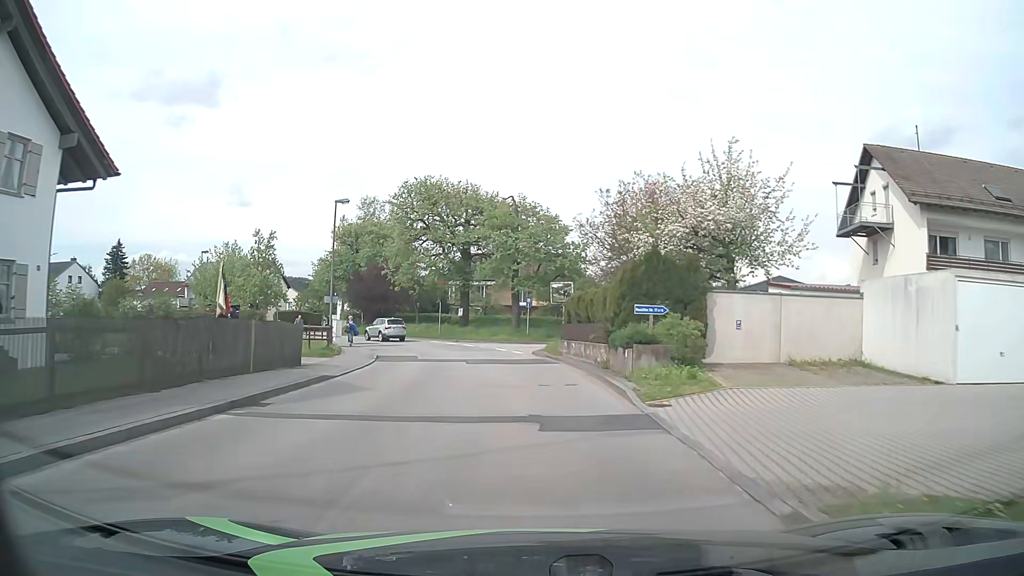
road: unclassified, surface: asphalt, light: Day
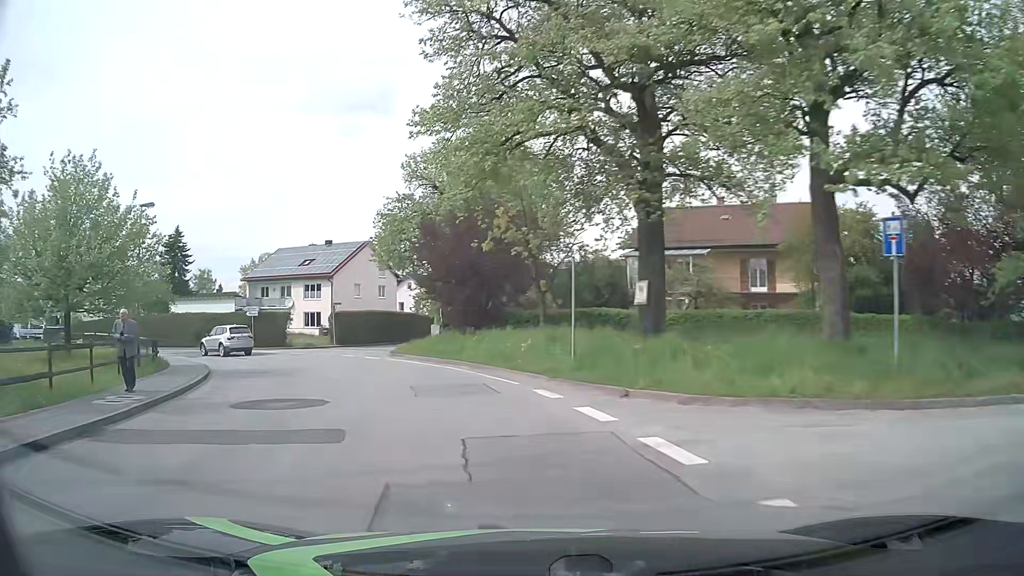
(-2.8, +33.6) m; -16°
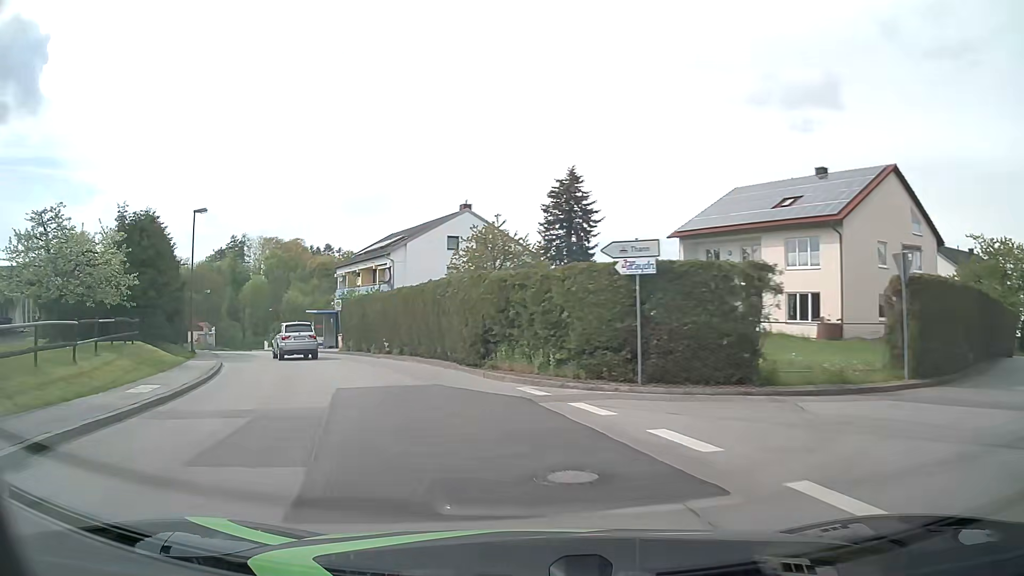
(-10.8, +30.6) m; -39°
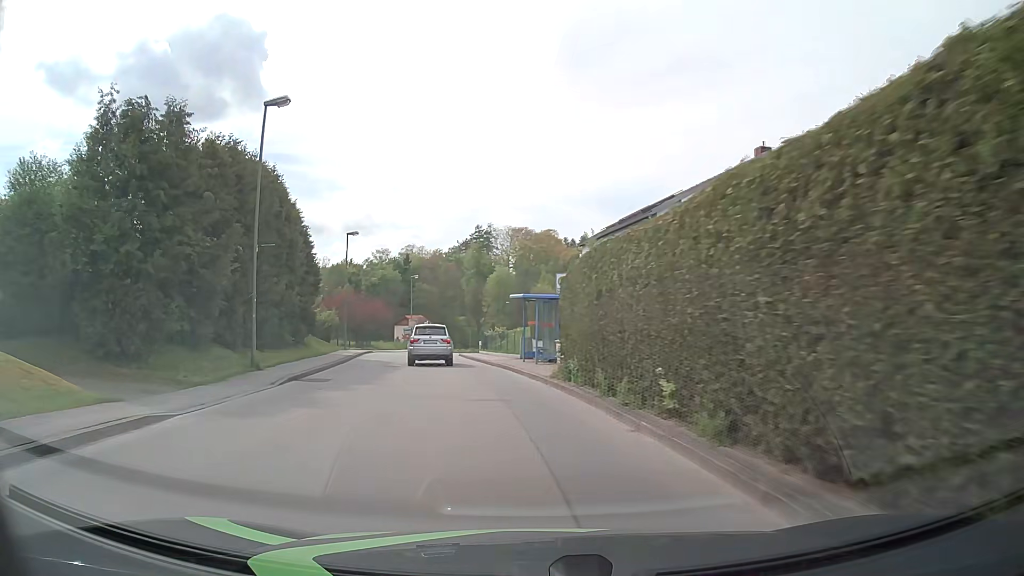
(-3.9, +19.2) m; -22°
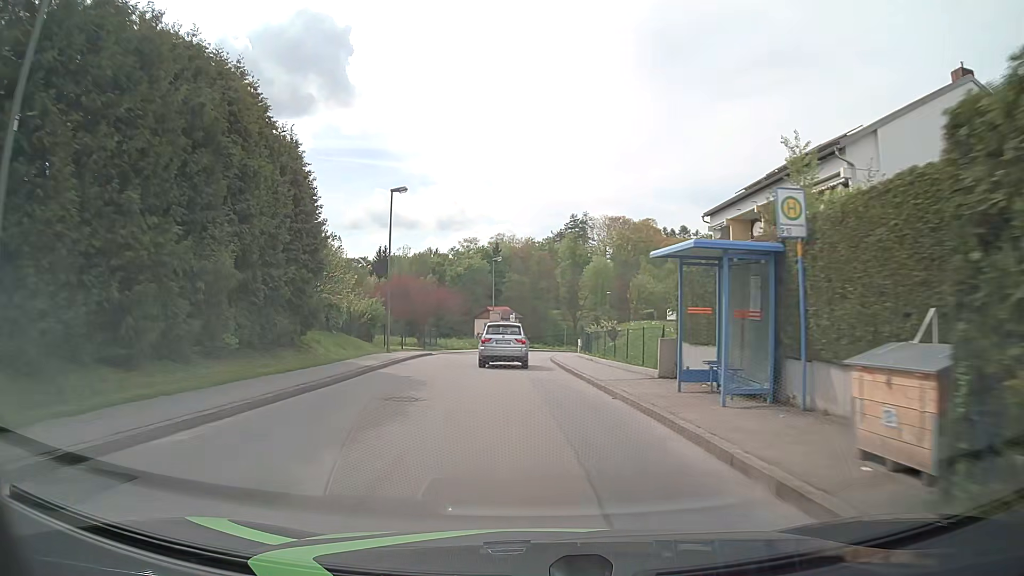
(-1.1, +13.4) m; -8°
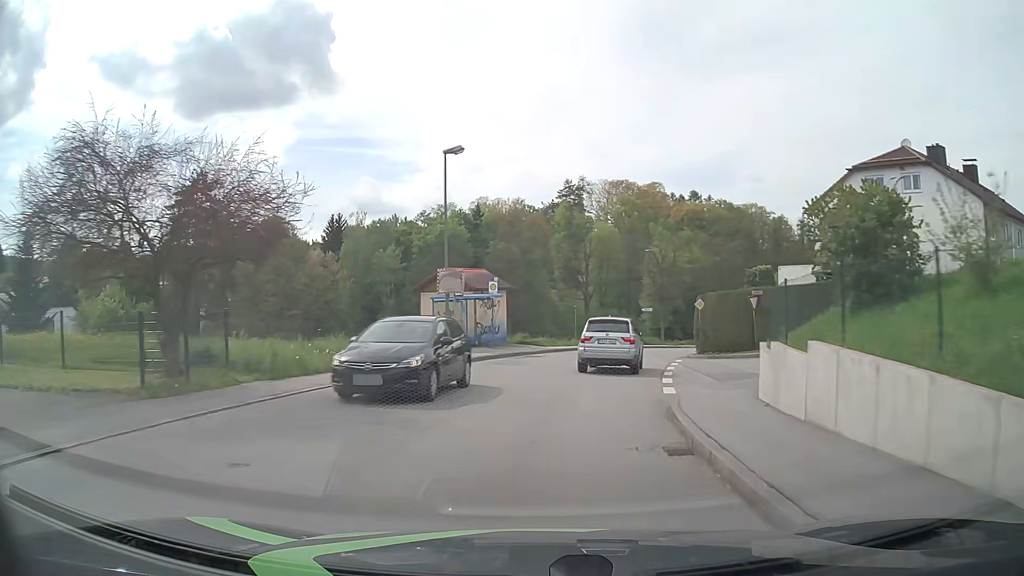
(-0.9, +33.3) m; +1°
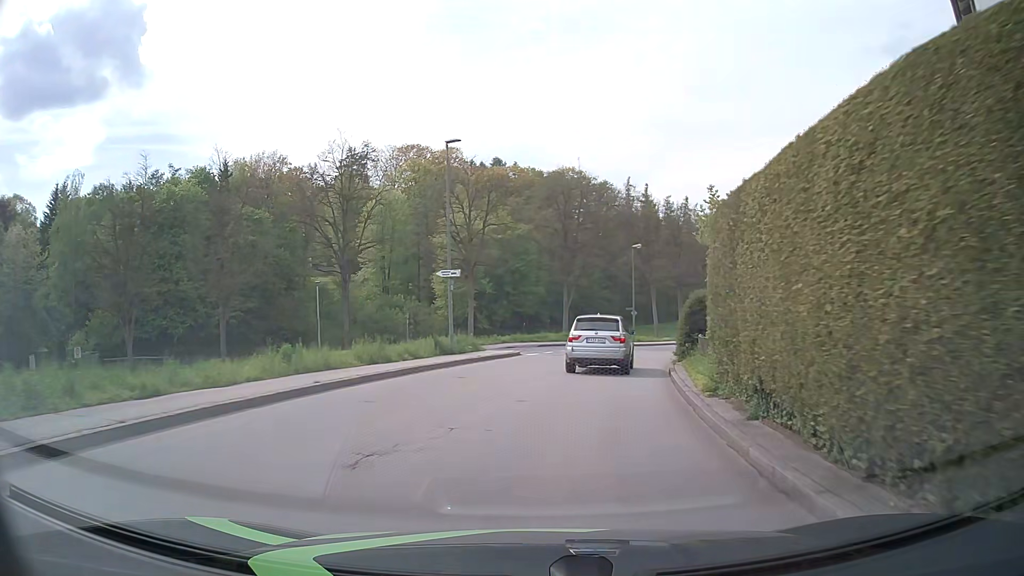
(+4.3, +31.7) m; +17°
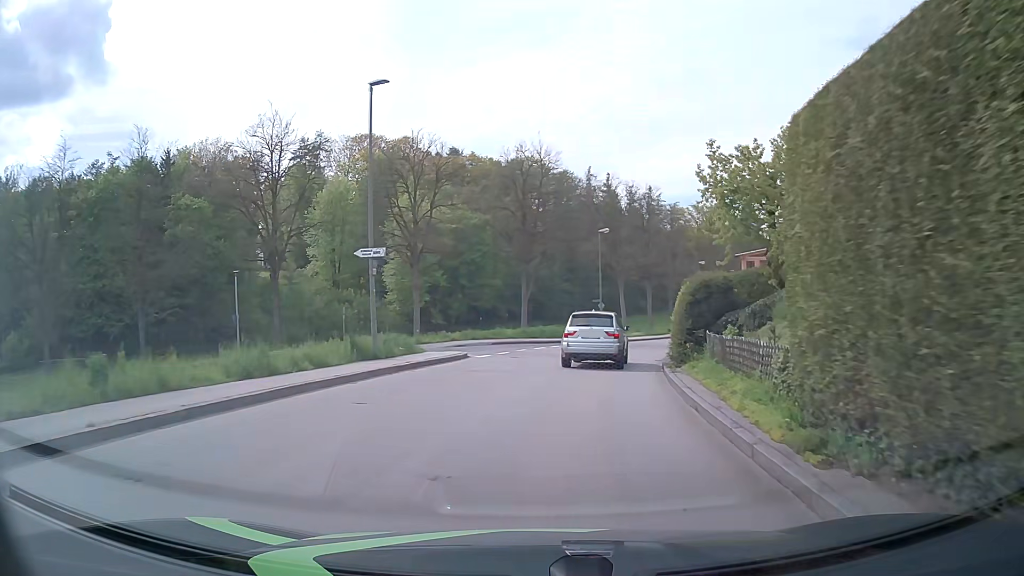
(+0.2, +6.0) m; +3°
